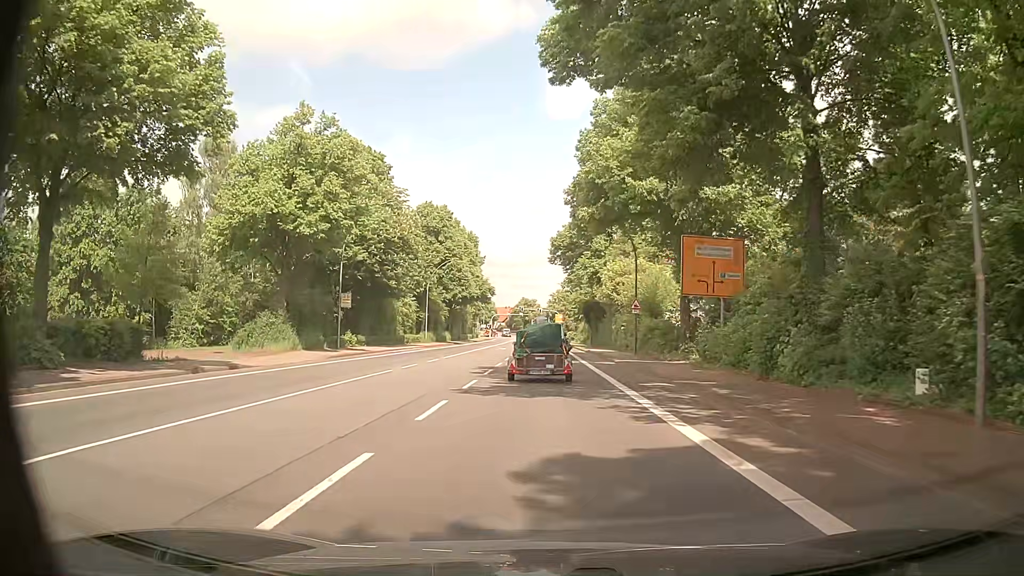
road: primary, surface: asphalt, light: Day
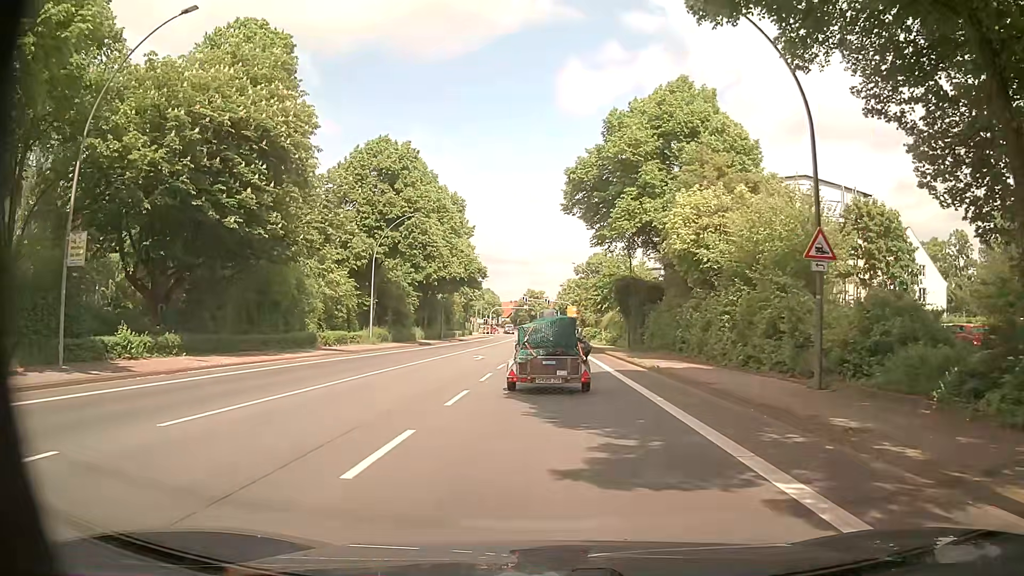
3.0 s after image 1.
(-0.2, +28.3) m; -1°
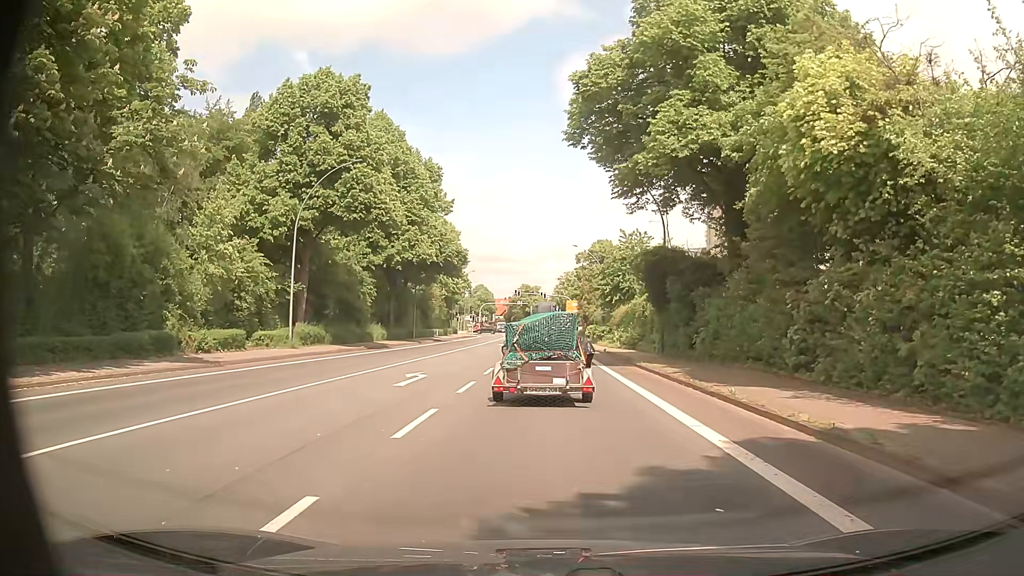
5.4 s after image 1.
(+0.1, +15.5) m; 0°
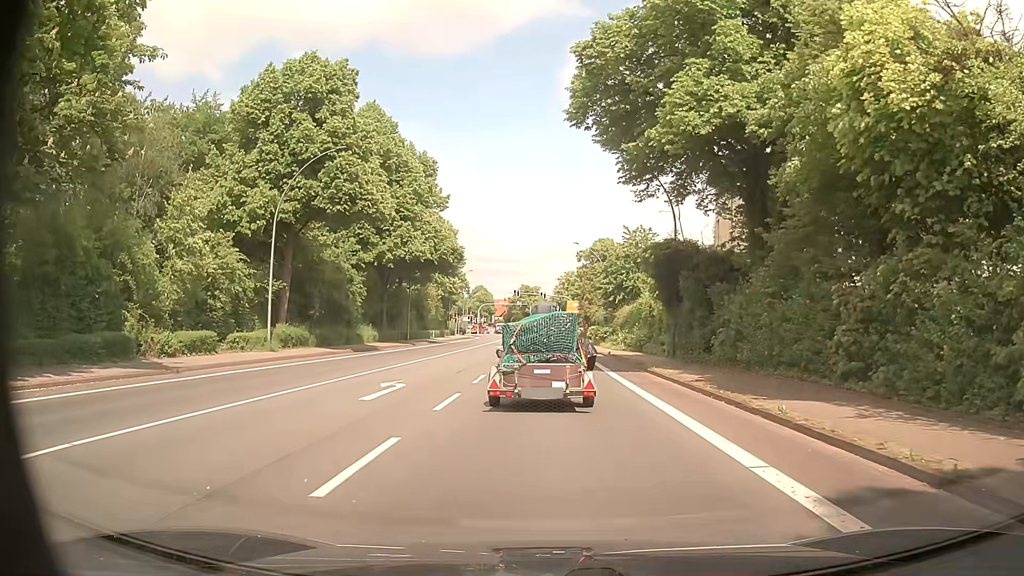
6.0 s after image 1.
(0.0, +2.9) m; 0°
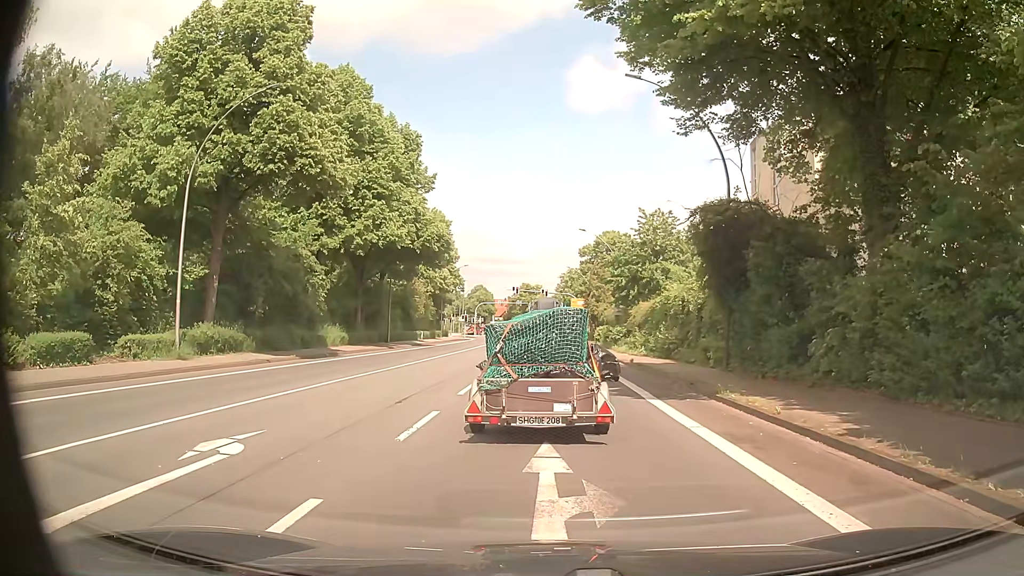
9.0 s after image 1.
(0.0, +8.8) m; +1°
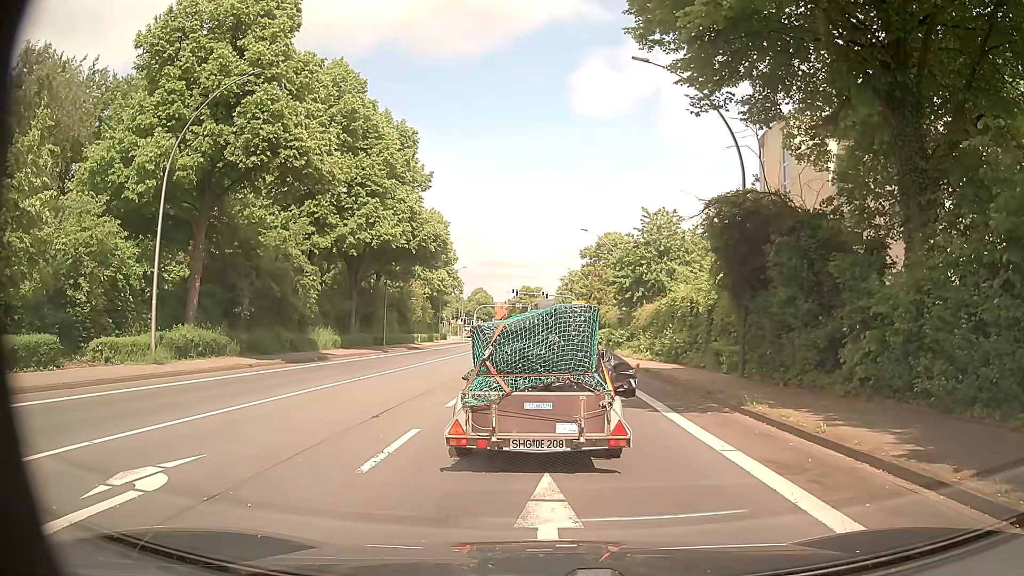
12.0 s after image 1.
(0.0, +1.7) m; 0°
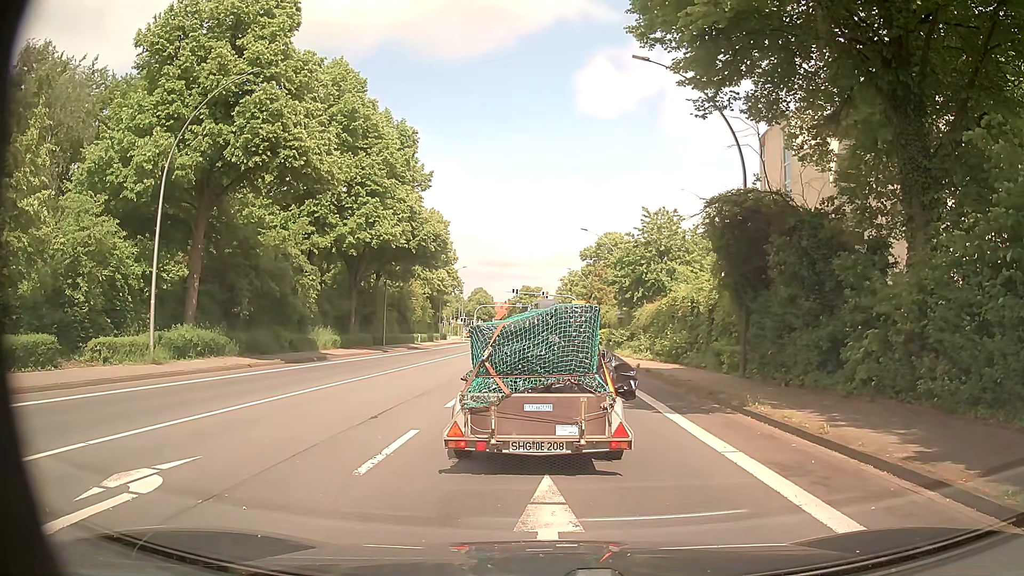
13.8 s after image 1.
(0.0, +0.2) m; 0°
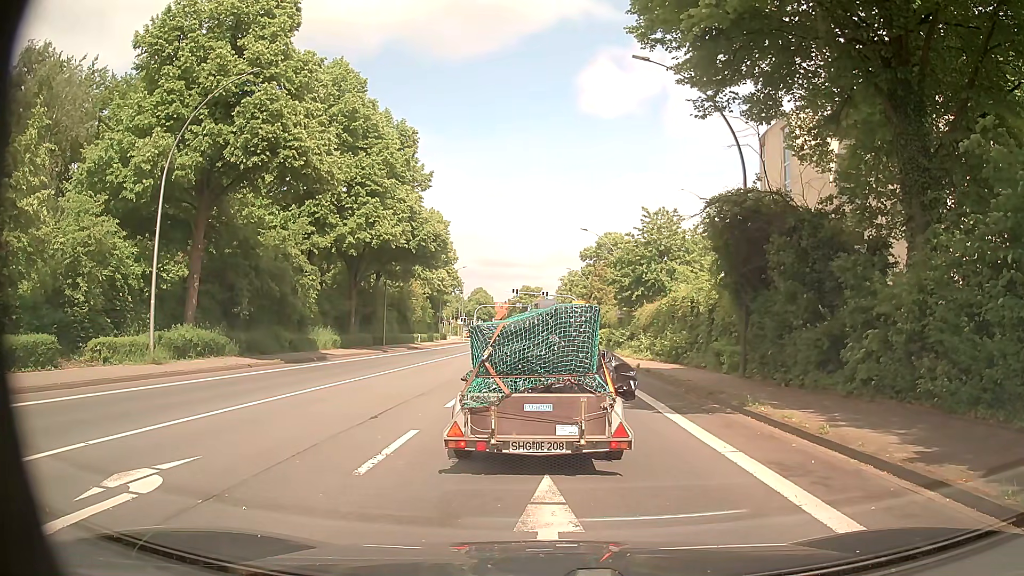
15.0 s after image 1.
(0.0, 0.0) m; 0°
(0, +10) (0, +20) (0, +30) (0, +40) (0, +50) (0, +60) (-1, +70) (-1, +80) (-1, +90) (-1, +100) m
